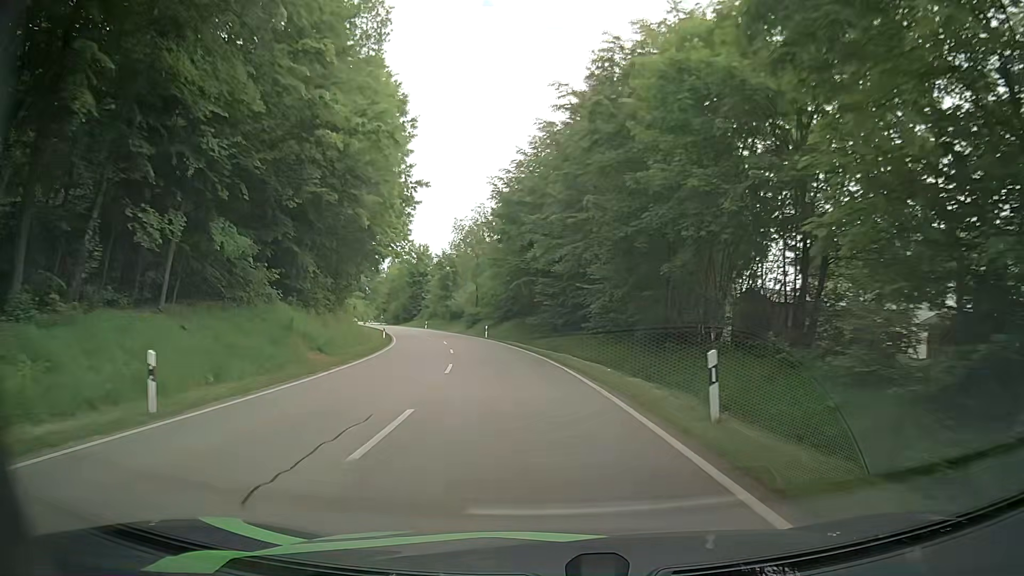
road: secondary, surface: asphalt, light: Day
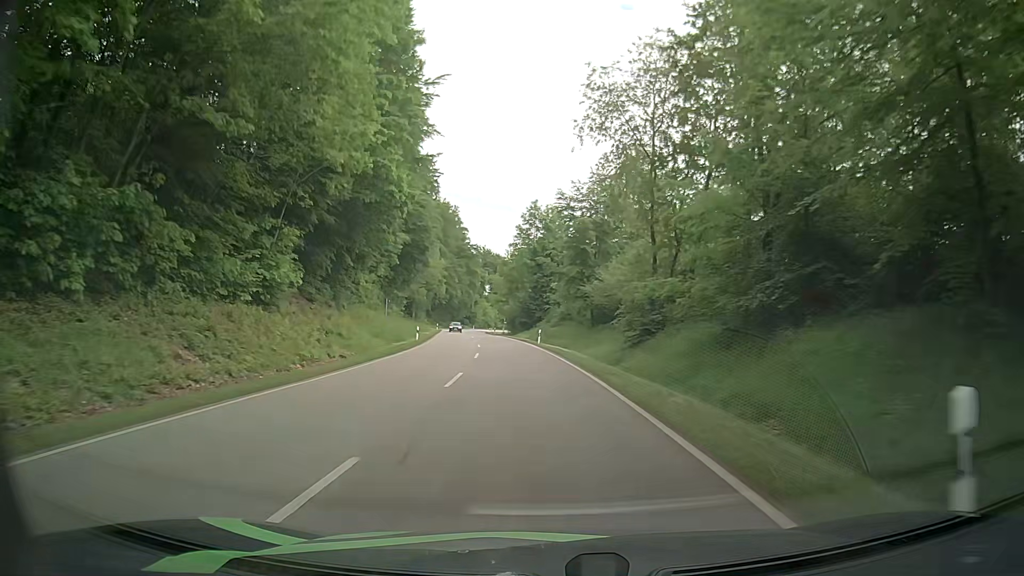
(-6.0, +51.4) m; -13°
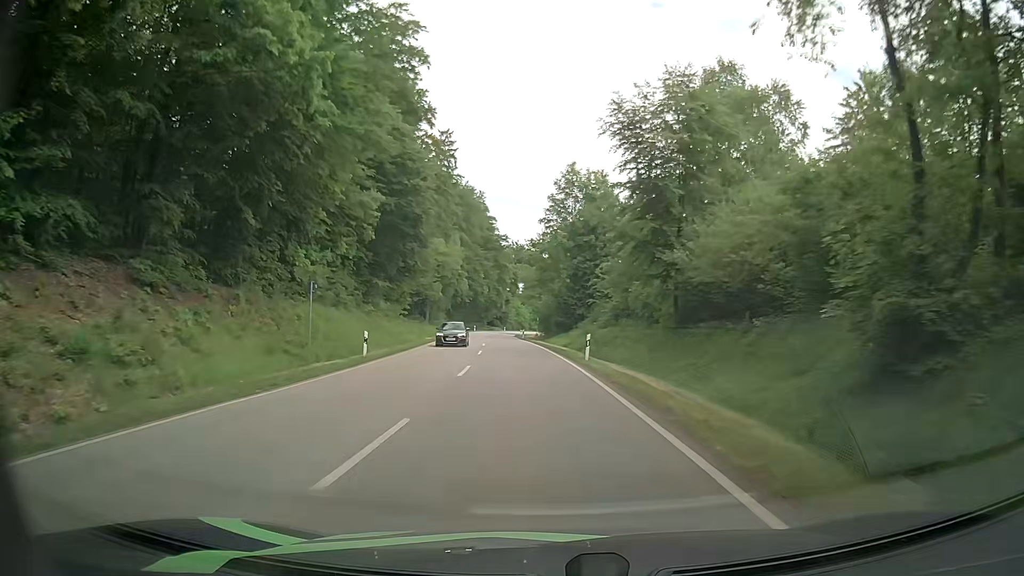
(-0.6, +21.1) m; -3°
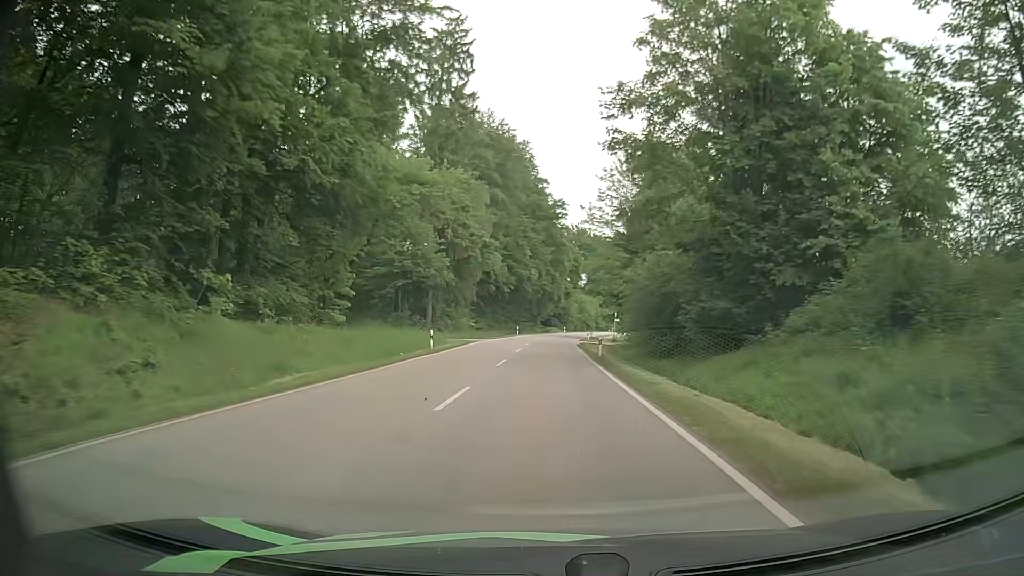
(-2.1, +42.5) m; -5°
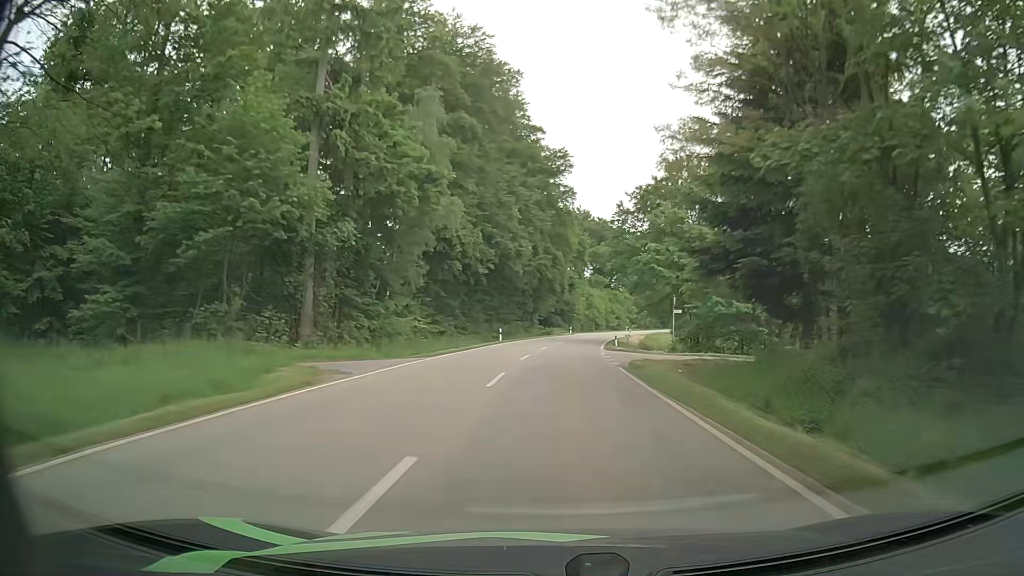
(-0.3, +31.7) m; 0°
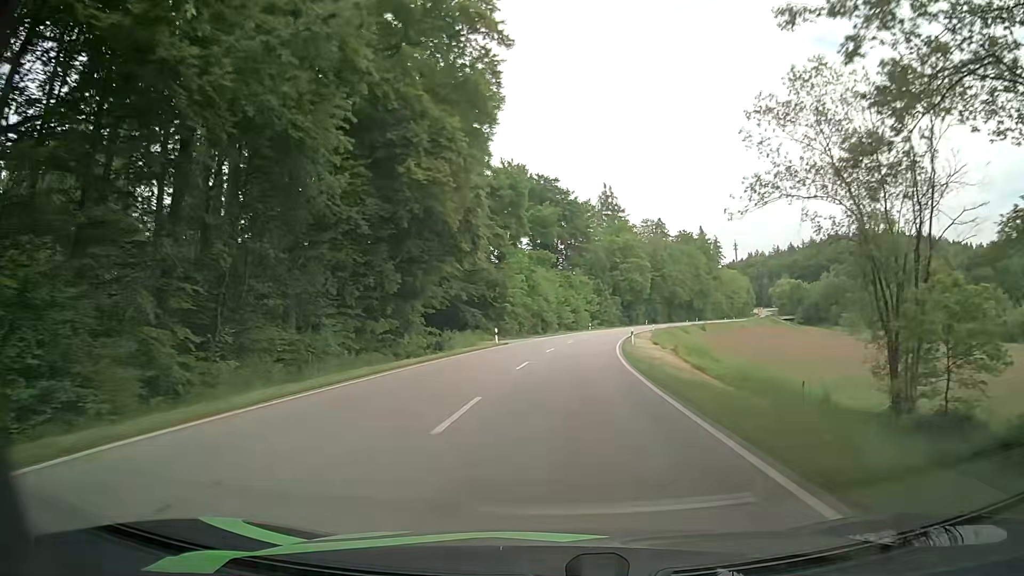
(+2.0, +53.9) m; +5°
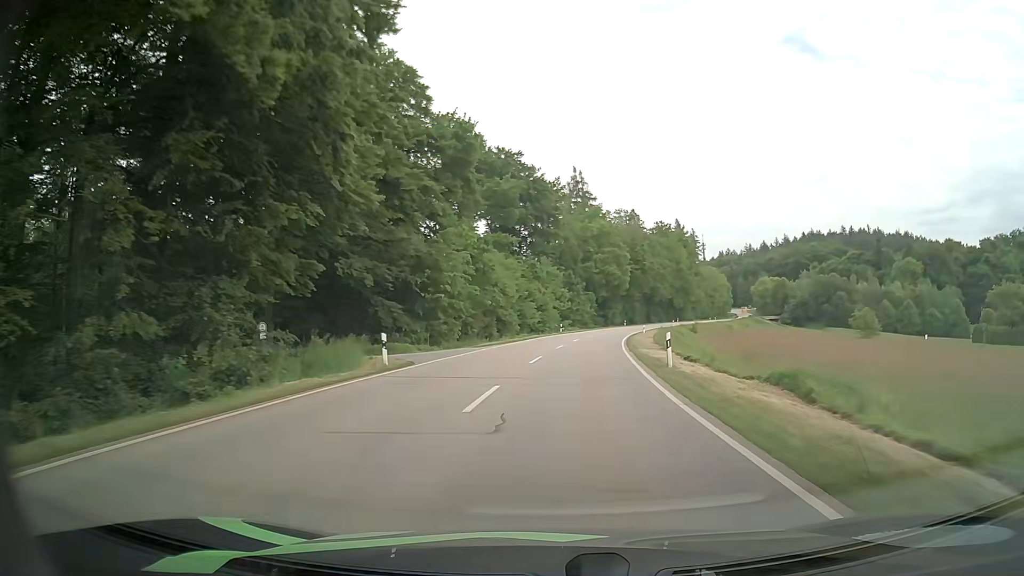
(+0.6, +21.9) m; +4°
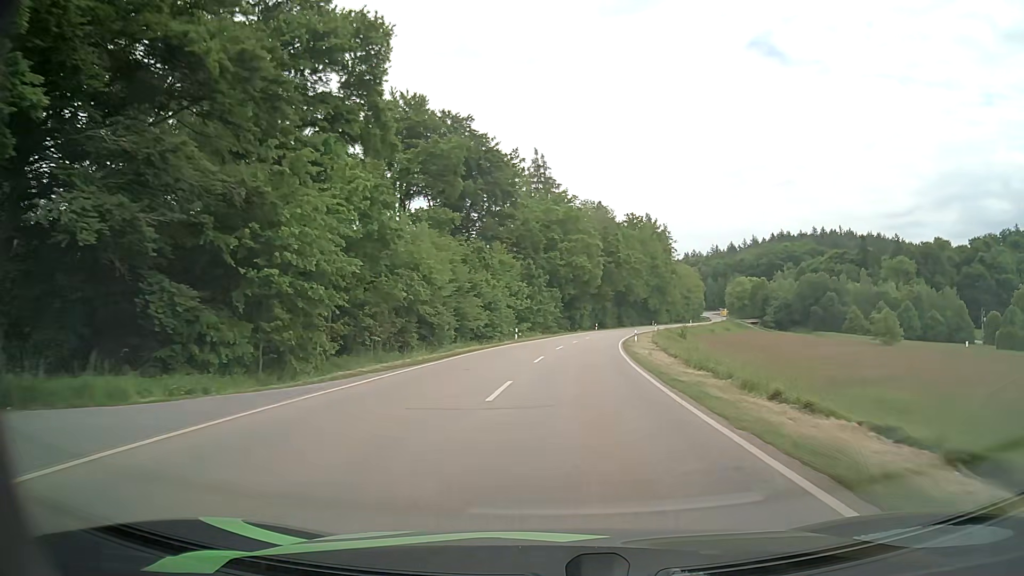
(+0.6, +22.1) m; +3°
(0, +10) (+1, +20) (+1, +30) (+2, +40) (+3, +50) (+5, +60) (+6, +70) (+8, +79) (+10, +89) (+13, +99) m
